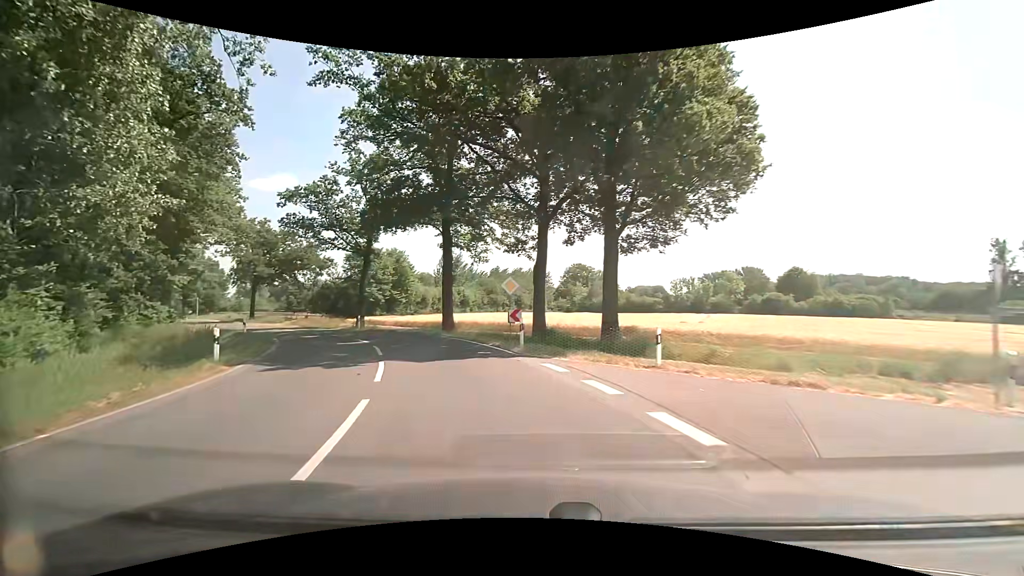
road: tertiary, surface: asphalt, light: Day
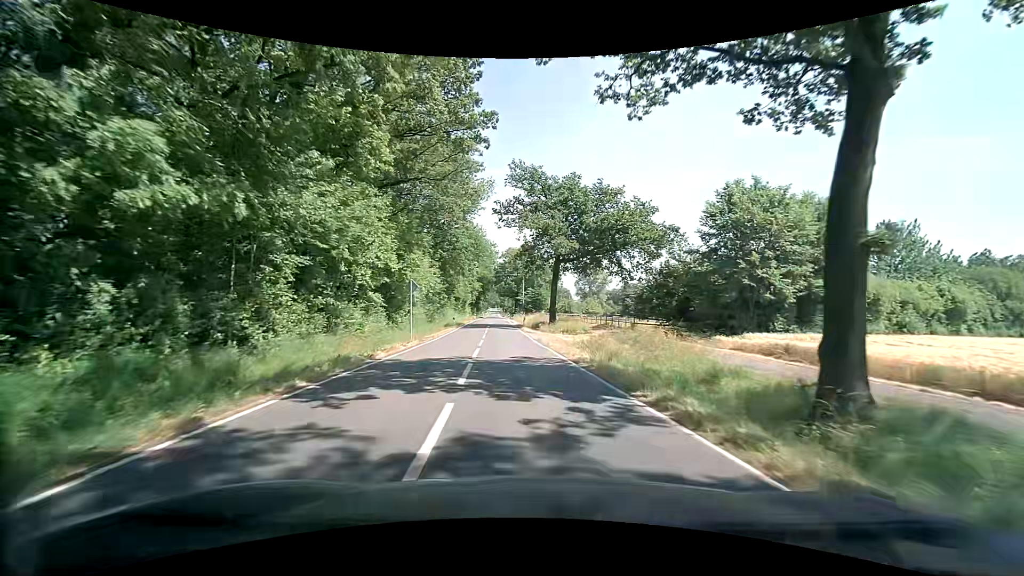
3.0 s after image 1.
(-13.6, +34.1) m; -39°
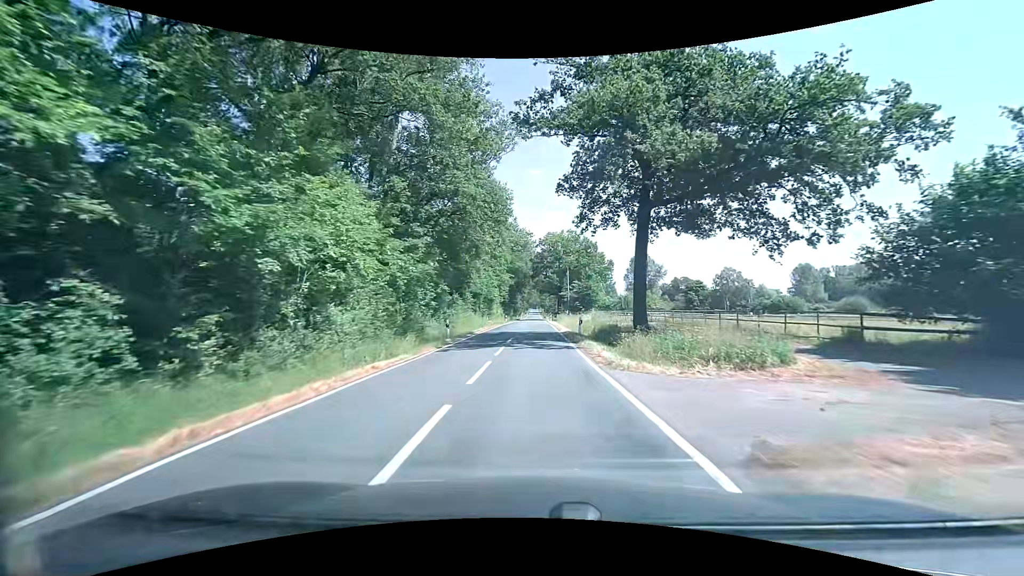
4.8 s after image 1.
(-0.9, +24.7) m; -4°
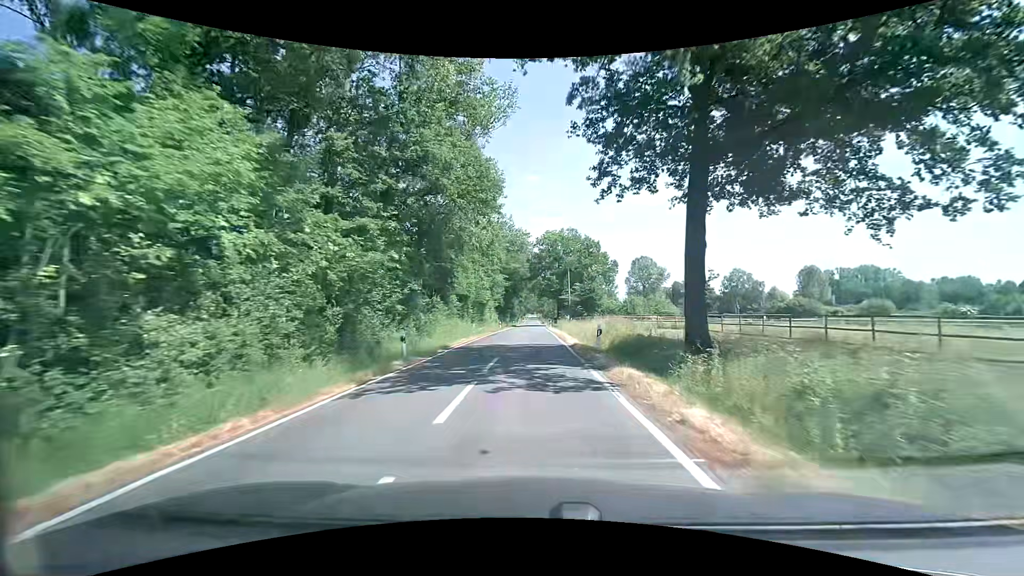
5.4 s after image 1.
(-0.1, +8.8) m; -1°
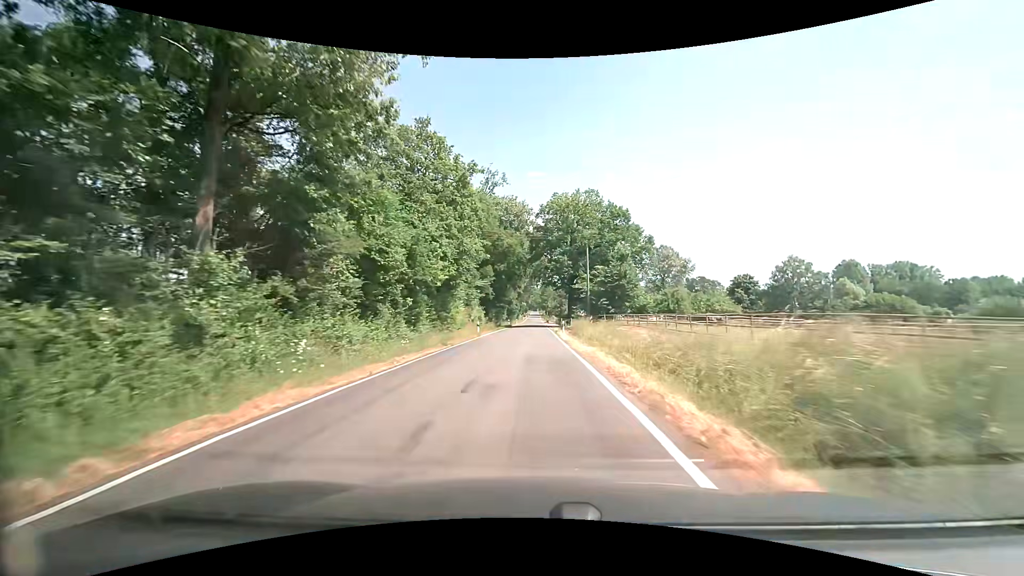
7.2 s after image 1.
(+0.3, +28.0) m; 0°
(0, +10) (0, +20) (0, +30) (0, +40) (0, +50) (+1, +60) (+1, +70) (+1, +80) (+1, +90) (+1, +100) m
